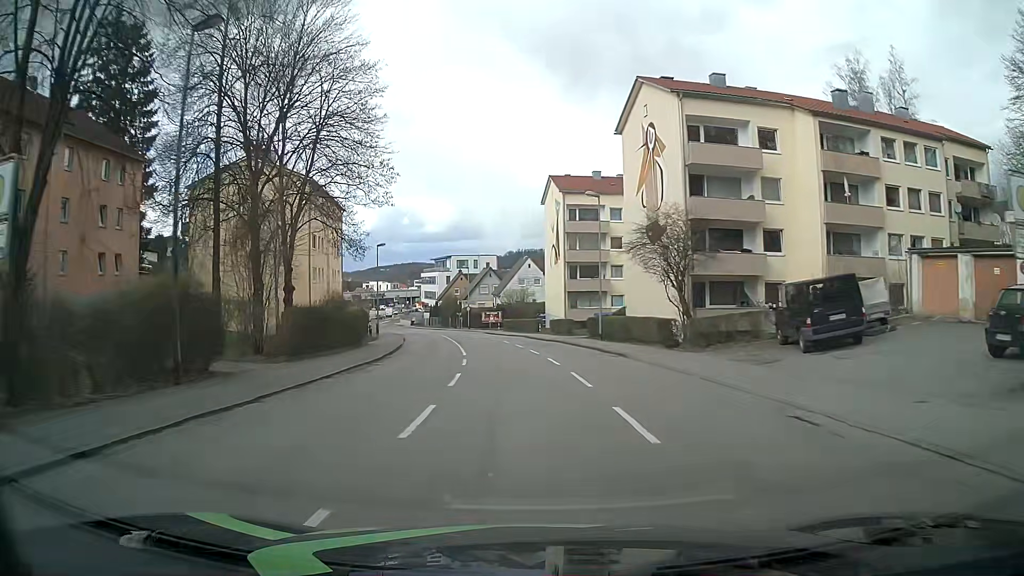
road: tertiary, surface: asphalt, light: Day
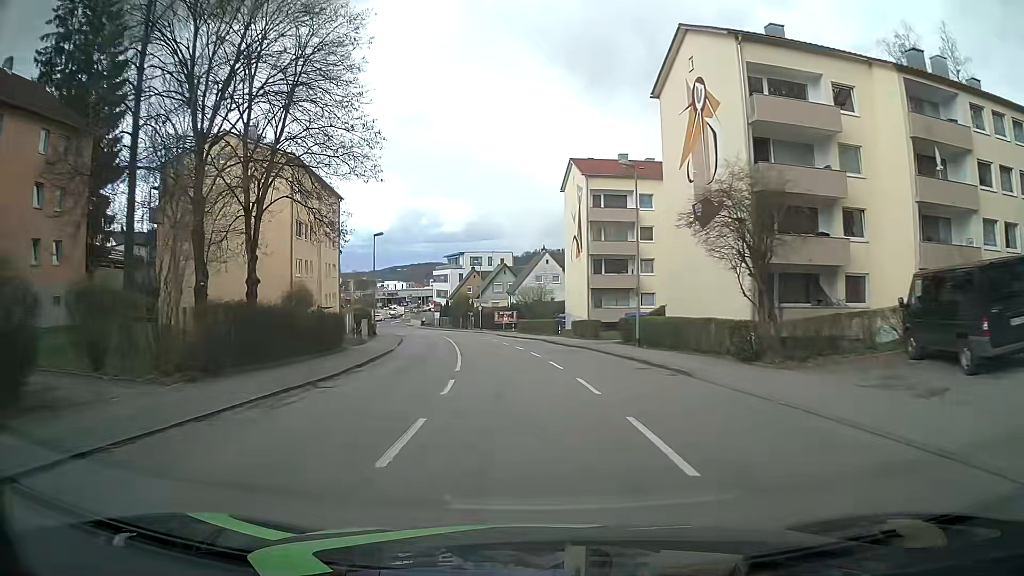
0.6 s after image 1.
(-0.1, +7.6) m; -1°
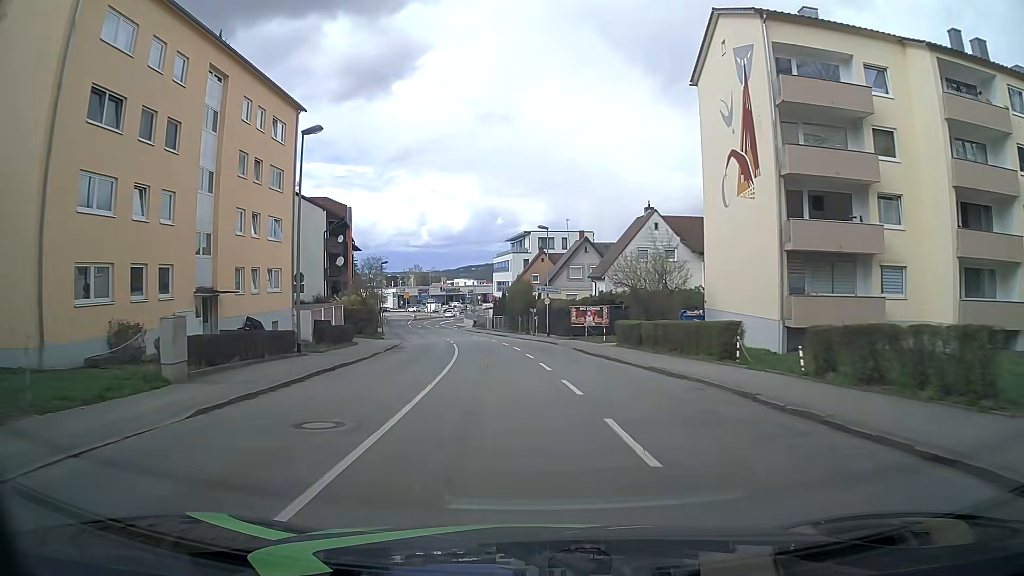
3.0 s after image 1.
(-1.7, +30.4) m; -6°
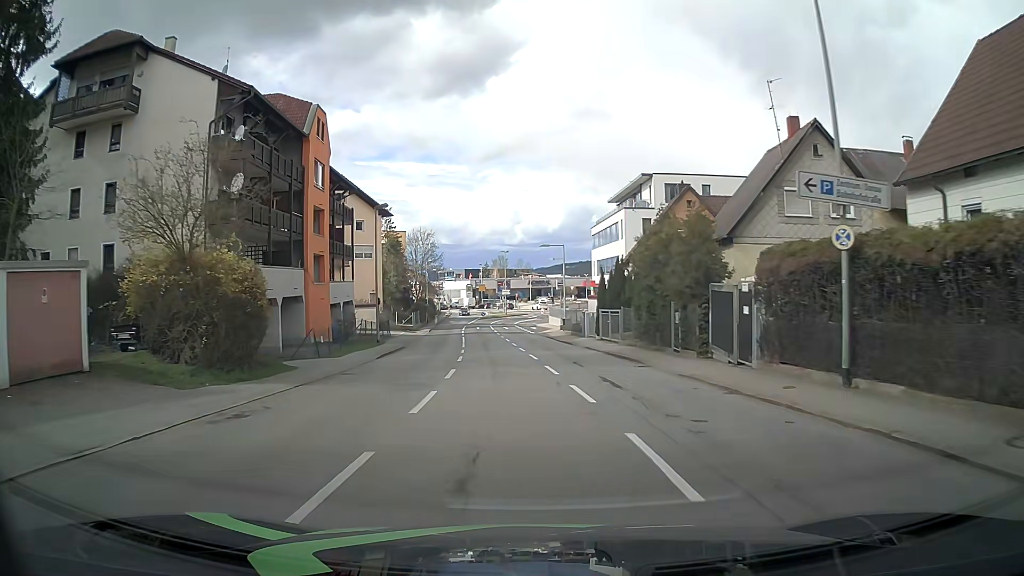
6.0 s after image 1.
(-2.7, +37.9) m; -9°
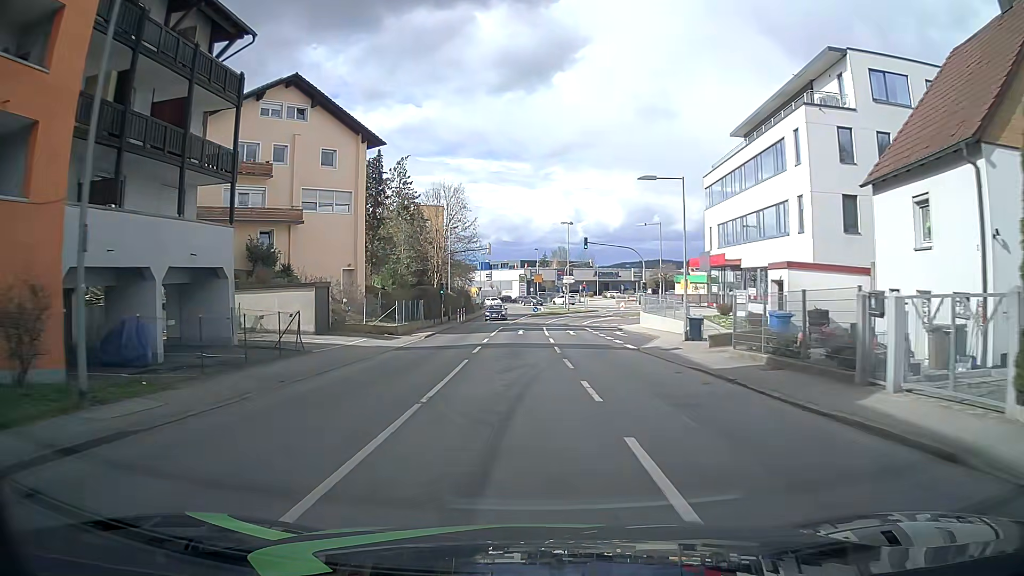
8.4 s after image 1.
(-1.2, +30.3) m; -4°
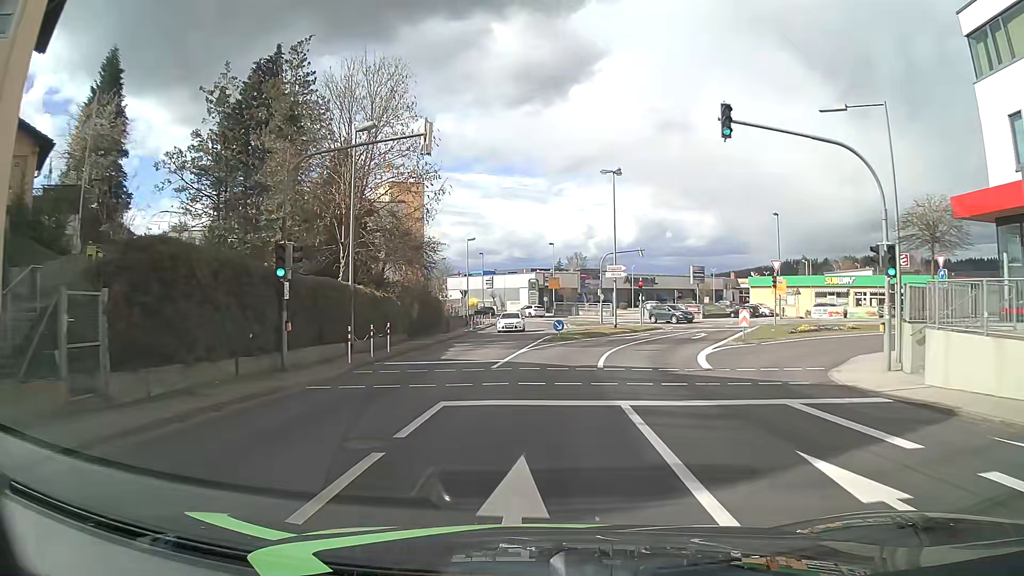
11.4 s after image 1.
(-0.6, +33.9) m; -1°
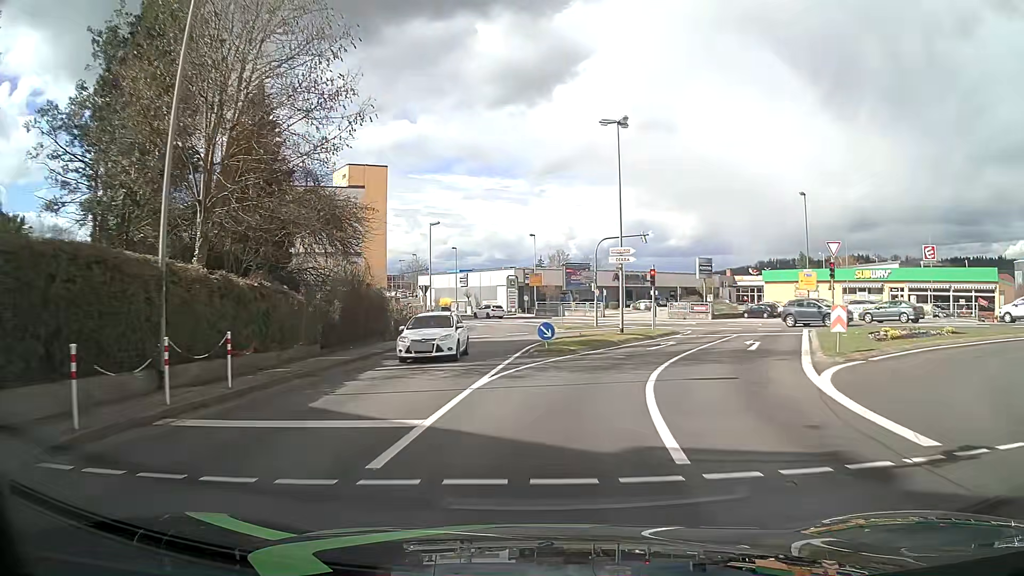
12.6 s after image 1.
(+0.1, +11.5) m; +1°
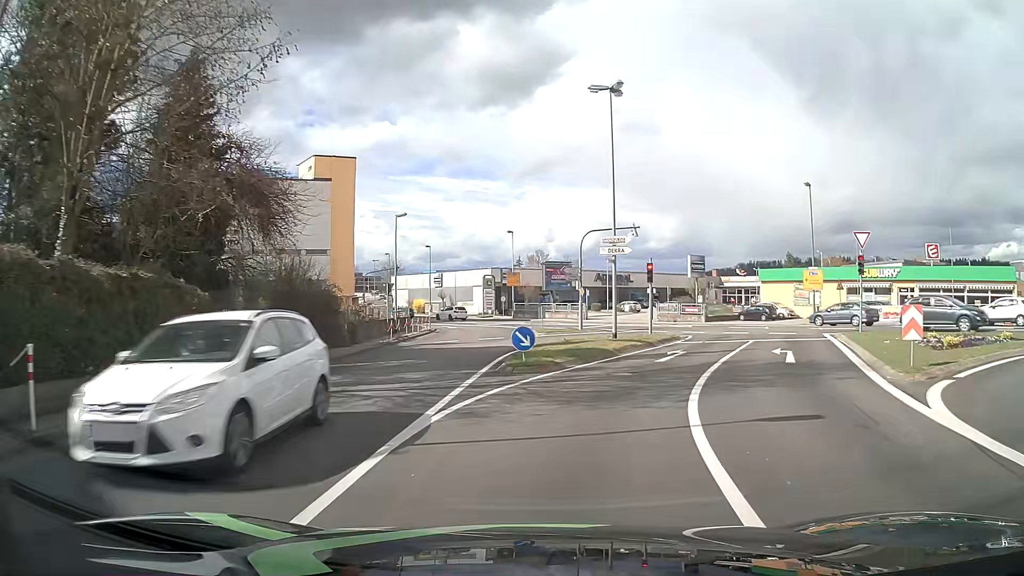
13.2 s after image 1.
(+0.1, +5.2) m; +2°
